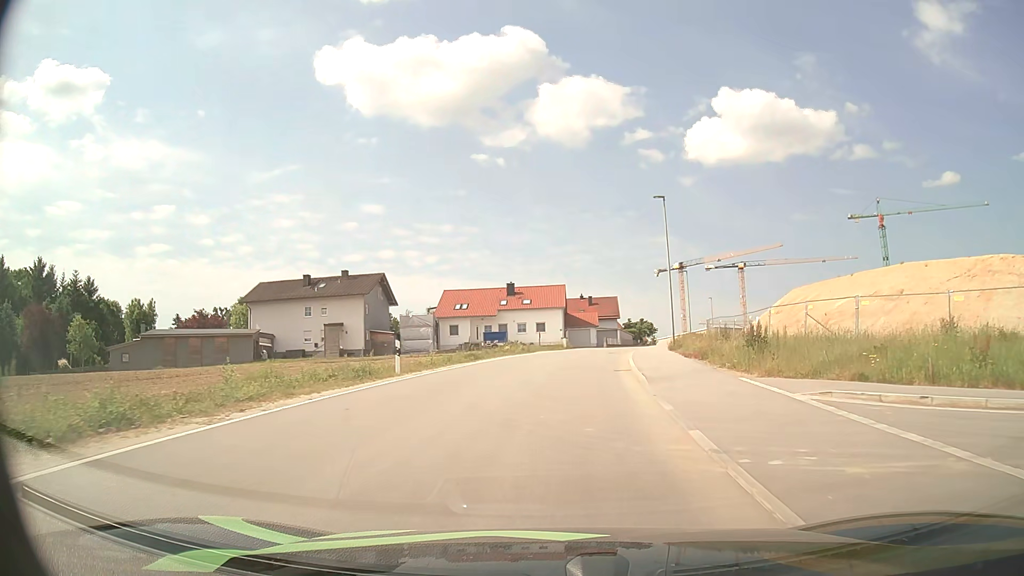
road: unclassified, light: Day
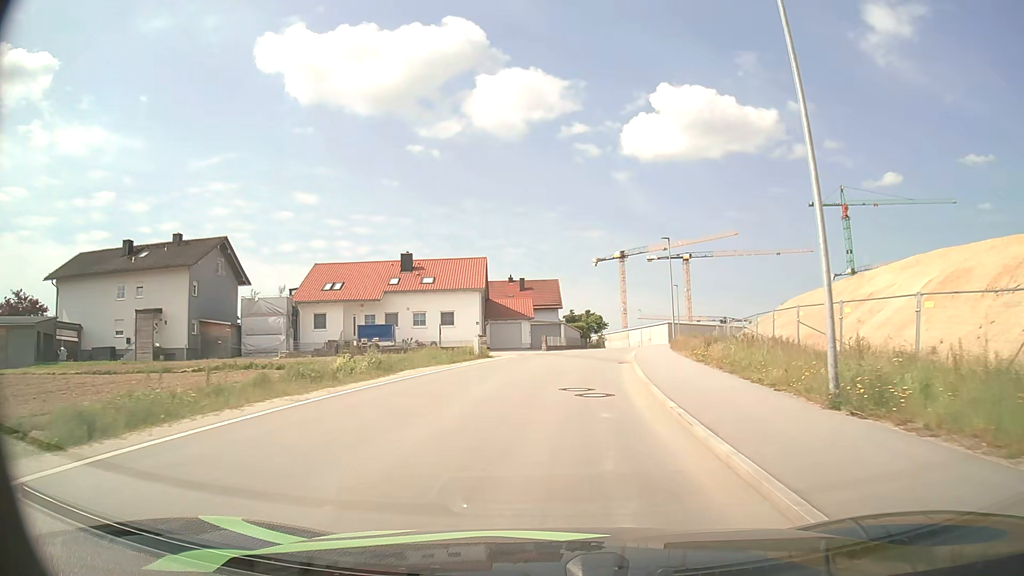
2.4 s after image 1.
(+1.3, +25.9) m; +6°
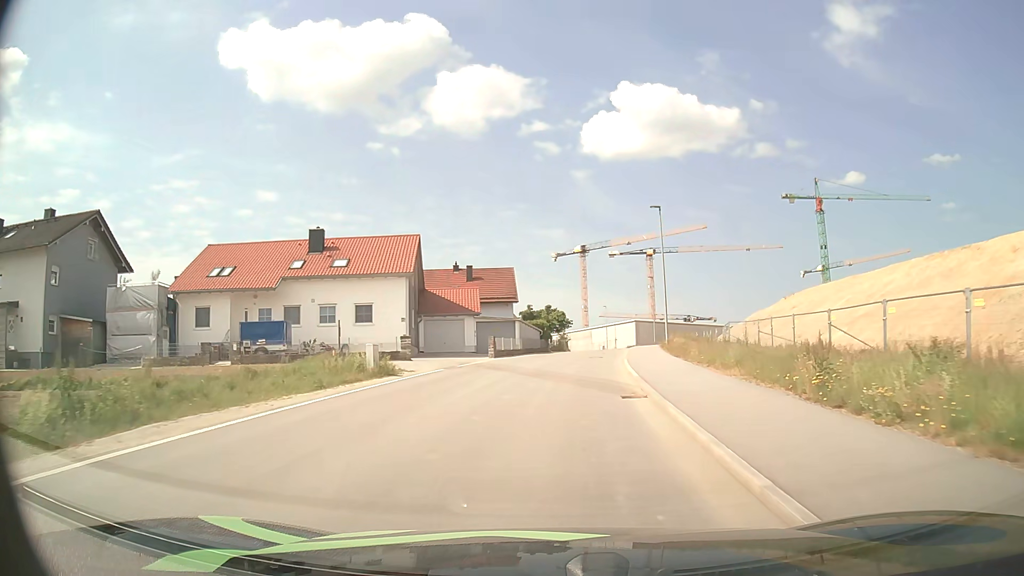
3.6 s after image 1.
(+0.3, +13.1) m; +3°
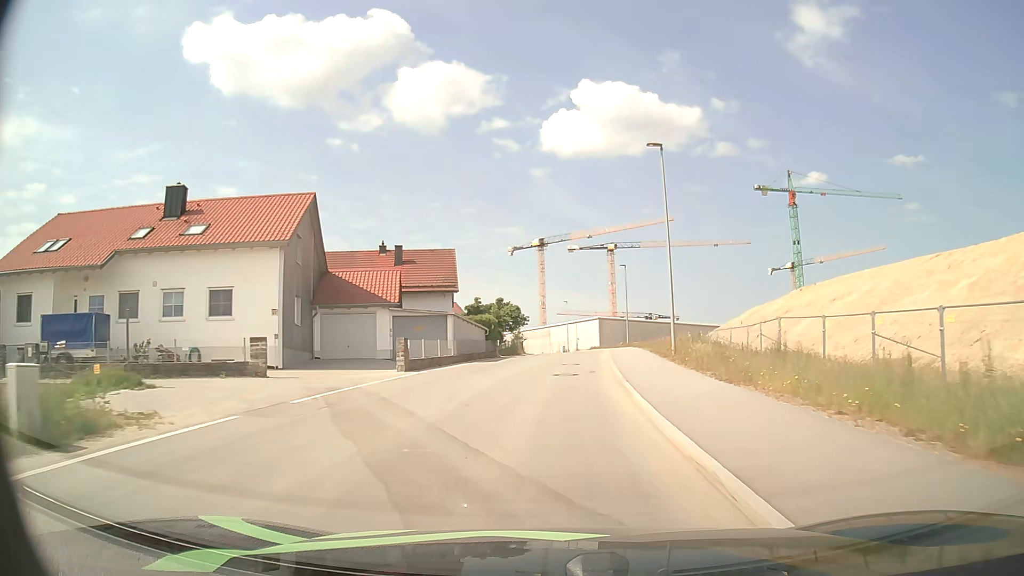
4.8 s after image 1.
(+0.5, +13.3) m; +4°
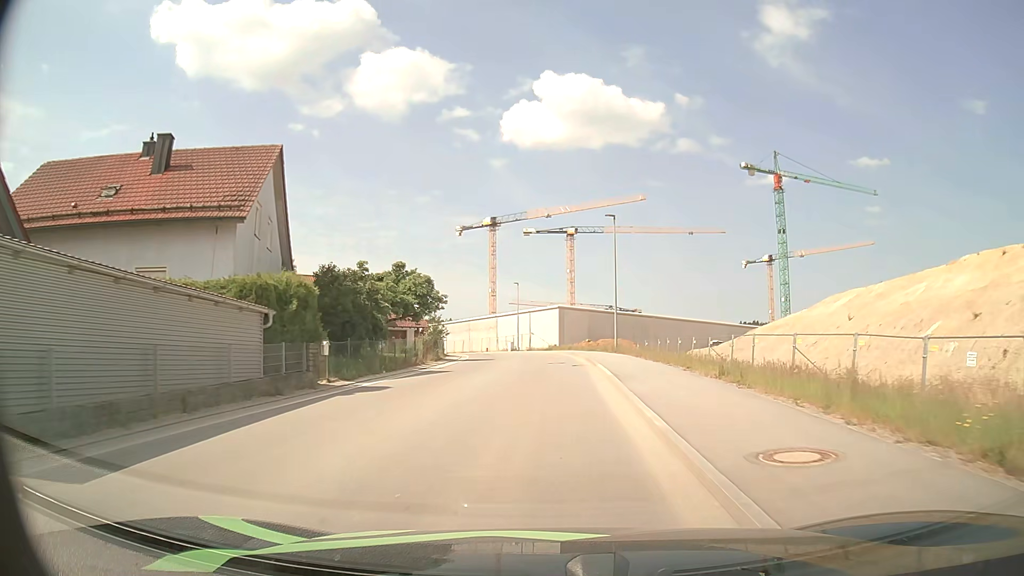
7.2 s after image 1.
(+1.2, +27.1) m; +4°
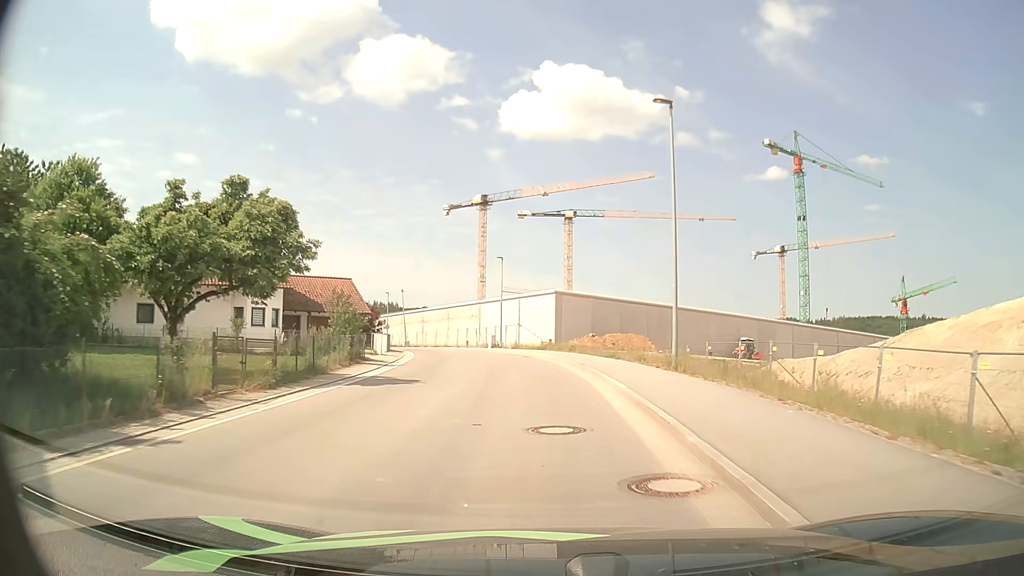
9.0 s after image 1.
(+0.3, +19.9) m; +1°
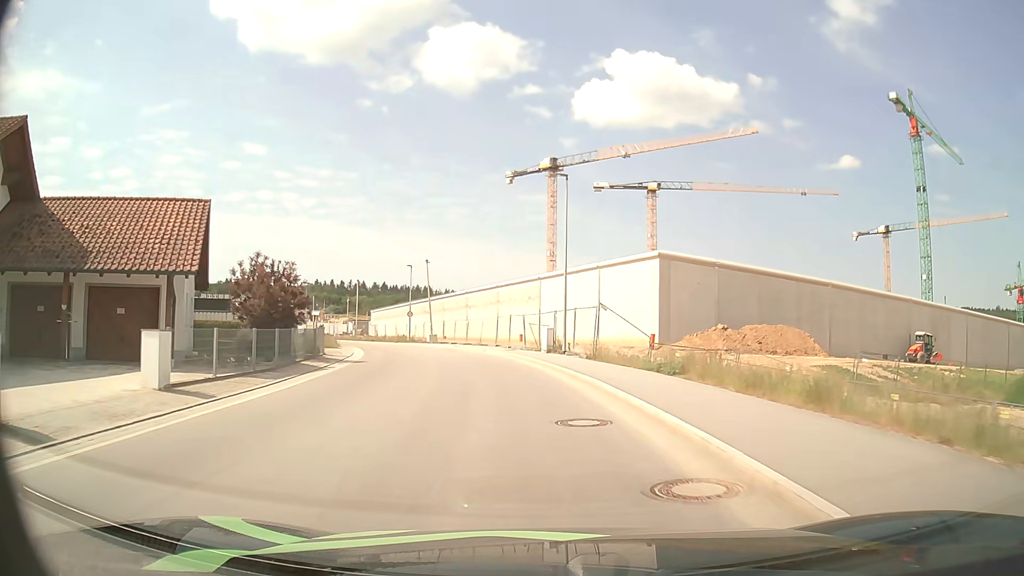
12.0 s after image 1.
(-1.3, +30.1) m; -6°
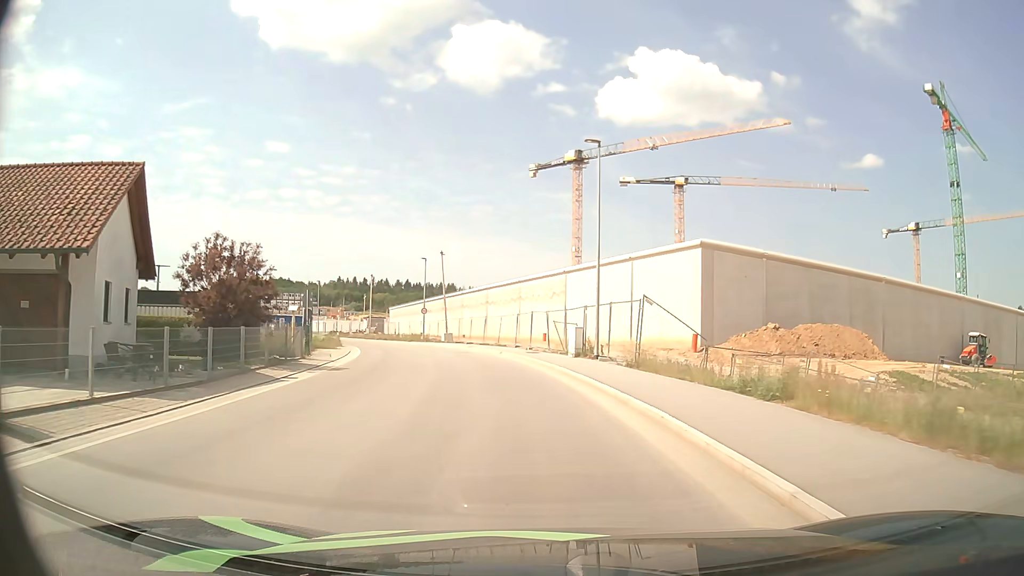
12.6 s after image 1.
(-0.1, +5.6) m; -2°
(0, +10) (-2, +20) (-3, +30) (-6, +39) (-9, +49) (-13, +58) (-18, +67) (-23, +75) (-29, +84) (-35, +91) m
